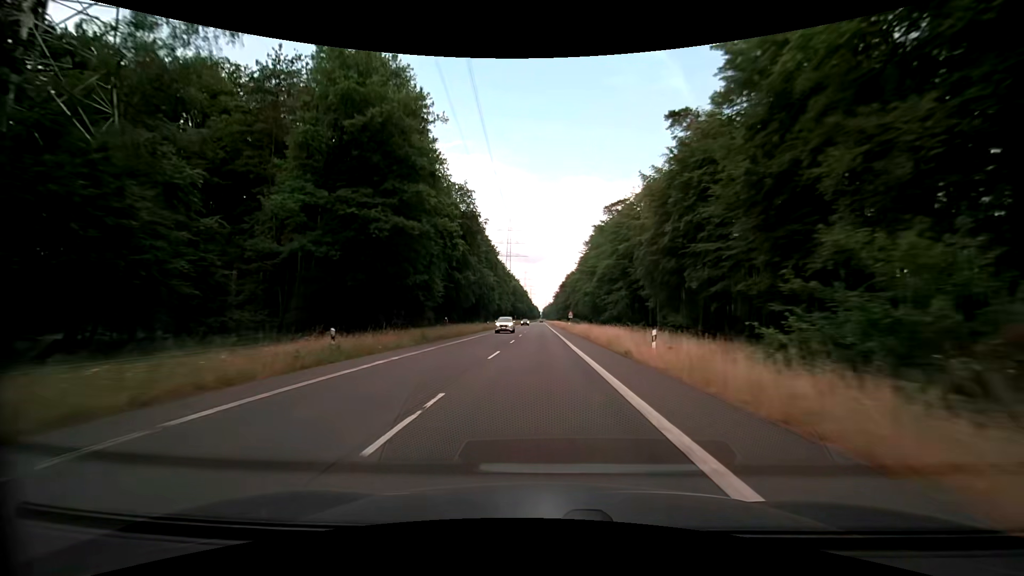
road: secondary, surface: asphalt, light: Day
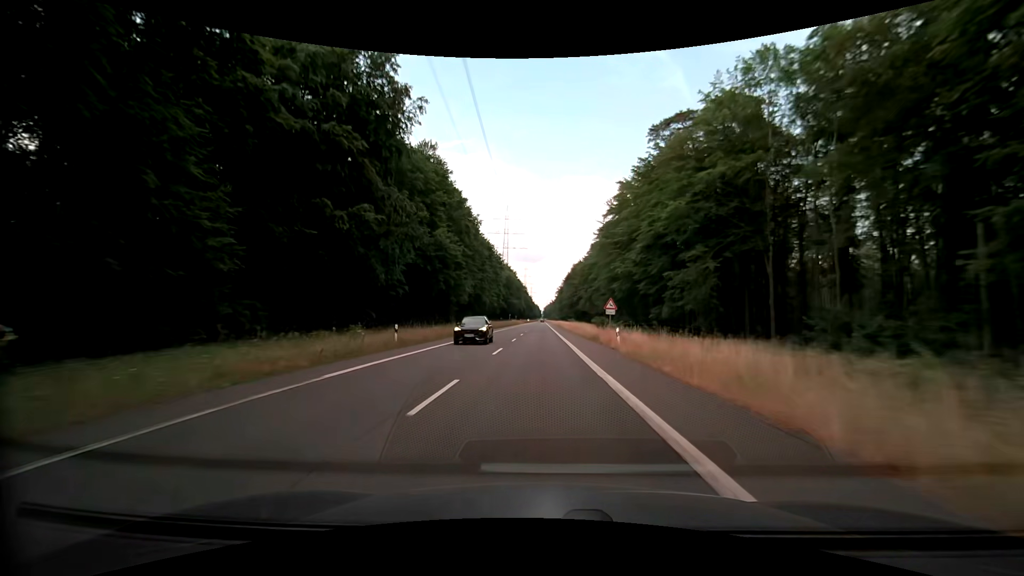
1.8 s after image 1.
(0.0, +45.9) m; 0°
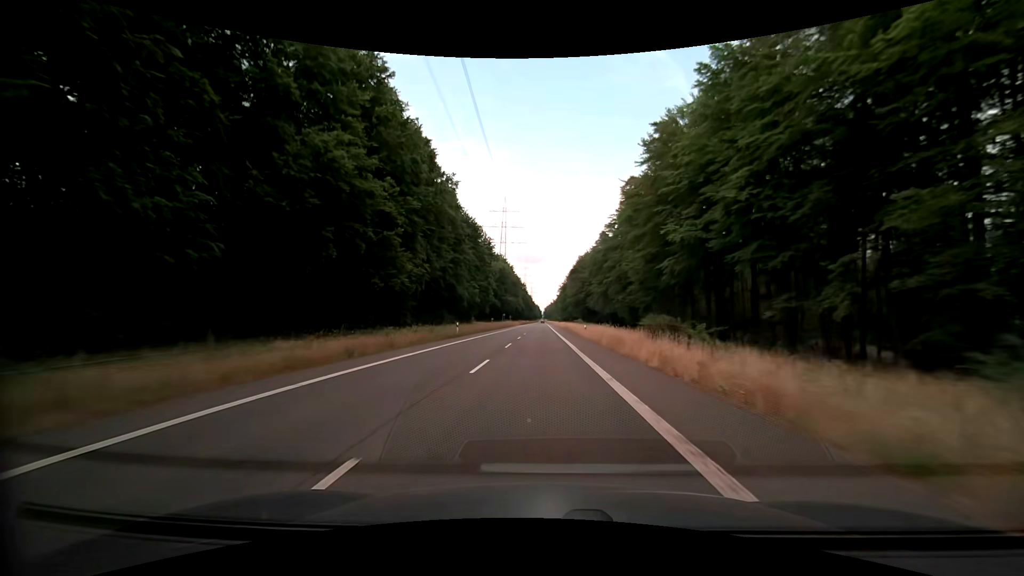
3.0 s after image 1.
(-0.2, +30.2) m; 0°
(0, +10) (0, +20) (0, +30) (0, +40) (0, +50) (0, +60) (0, +70) (0, +80) (0, +90) (0, +100) m
